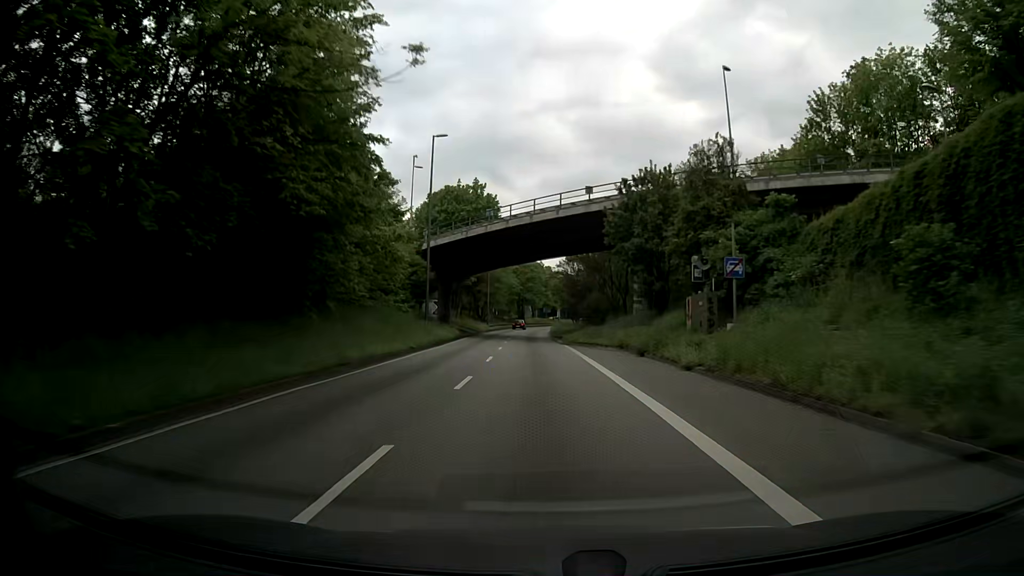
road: trunk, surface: asphalt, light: Day
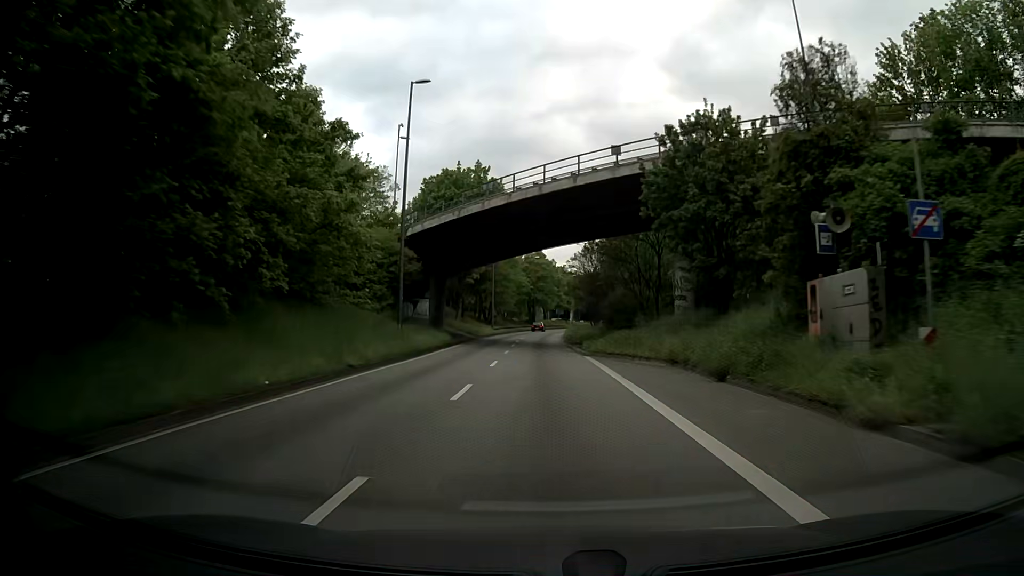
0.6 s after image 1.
(-0.1, +10.4) m; -1°
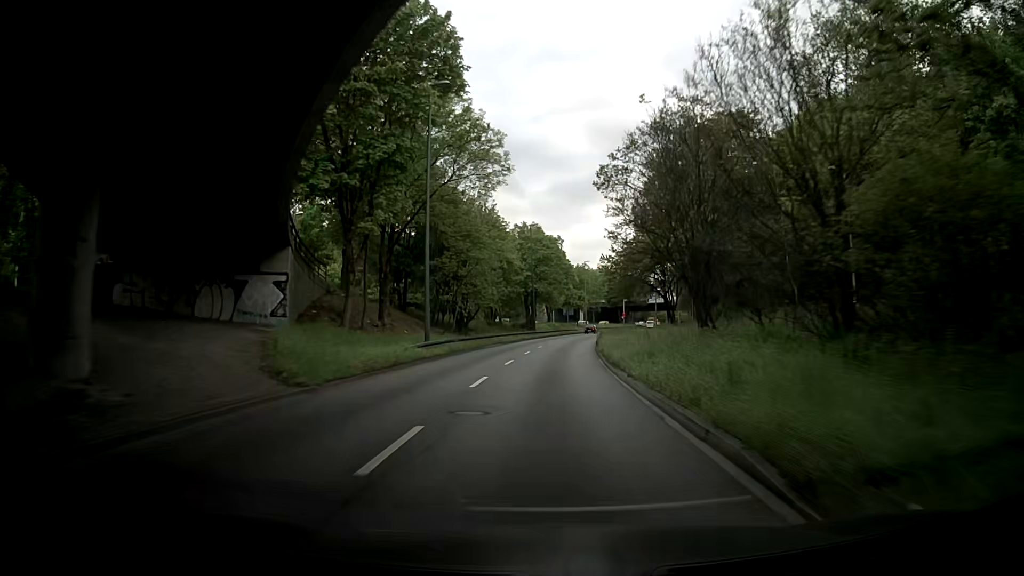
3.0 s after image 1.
(-0.6, +41.9) m; +1°
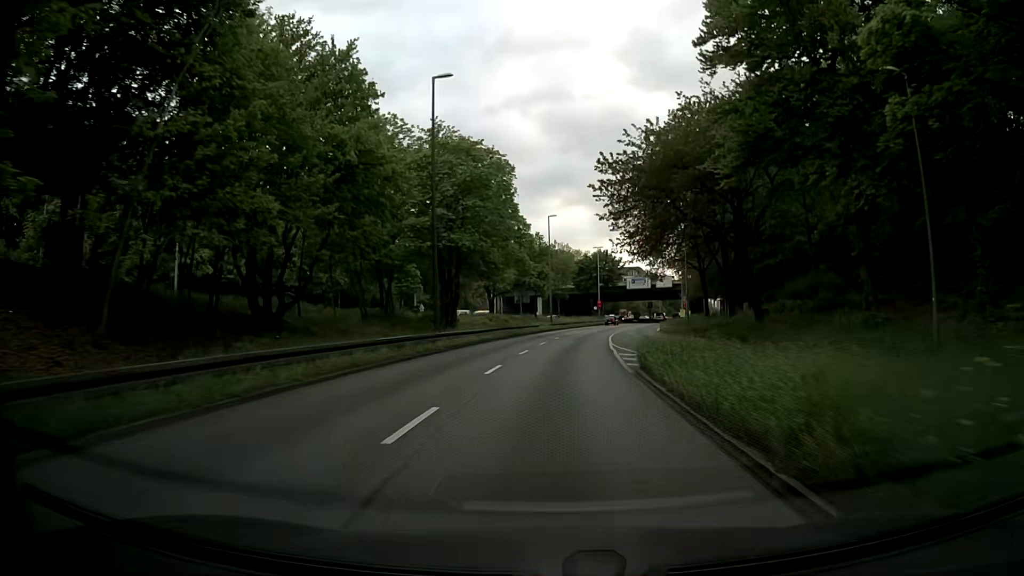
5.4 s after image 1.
(+0.7, +43.7) m; +3°
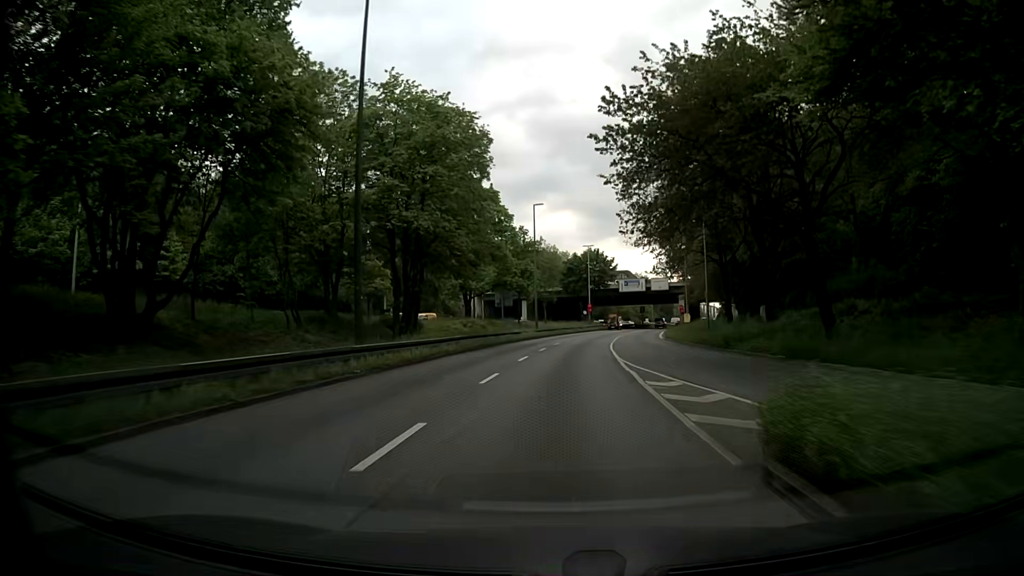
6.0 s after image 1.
(+0.1, +10.2) m; +1°
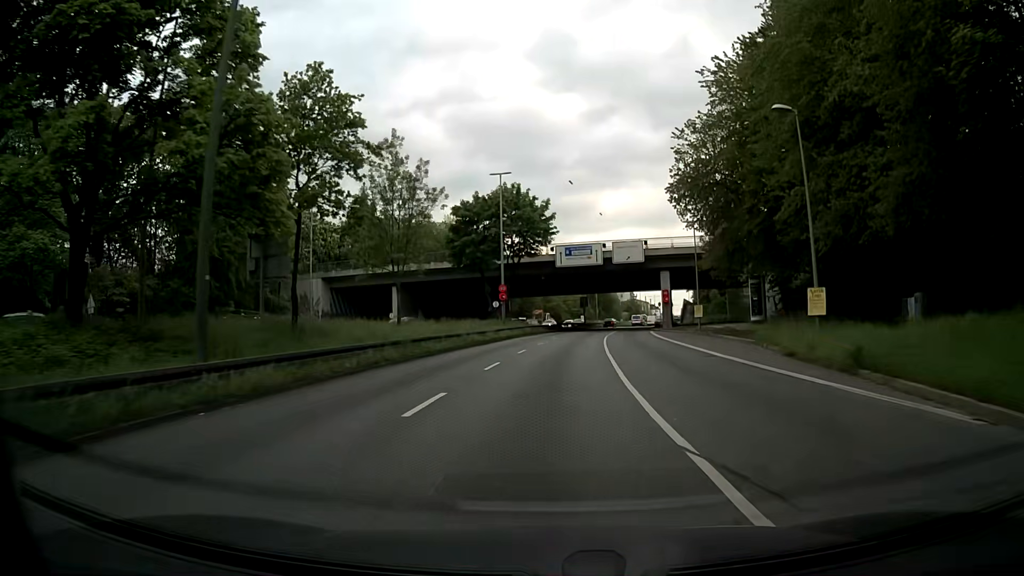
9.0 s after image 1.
(+3.5, +50.4) m; +8°
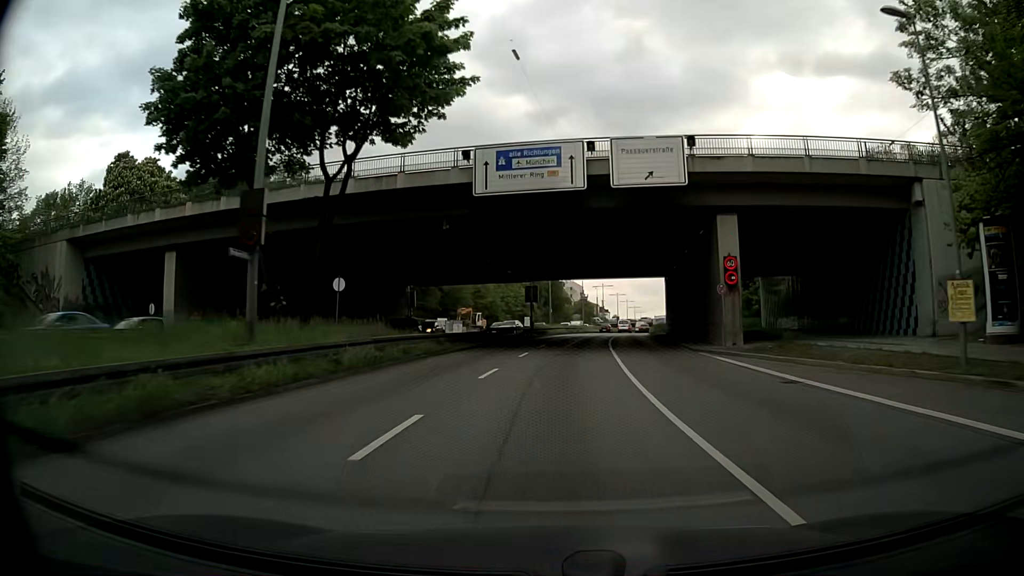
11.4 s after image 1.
(+1.1, +38.9) m; +4°
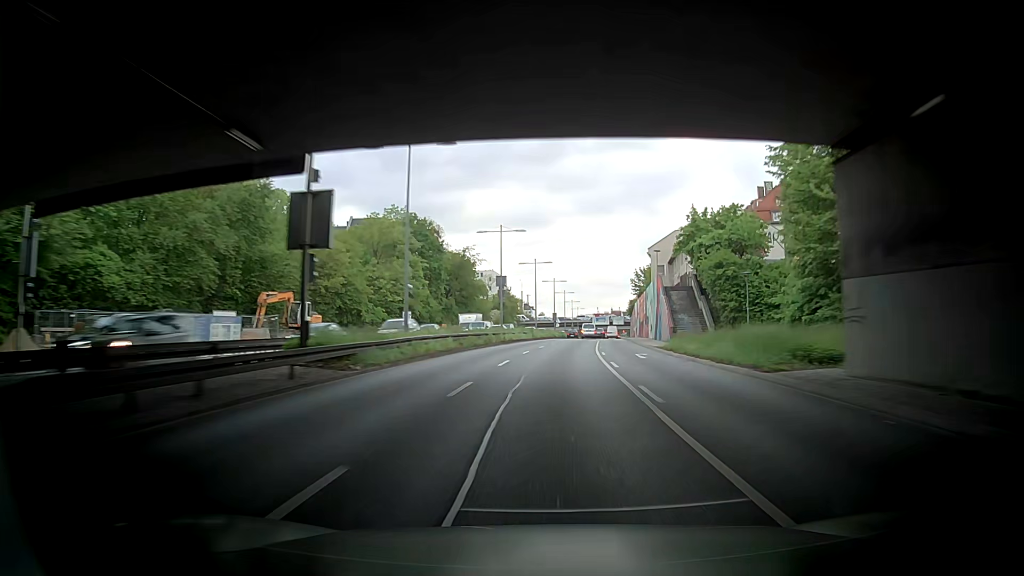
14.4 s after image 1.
(+2.1, +48.4) m; +3°
(0, +10) (0, +20) (+1, +30) (+3, +40) (+4, +50) (+5, +60) (+6, +70) (+8, +80) (+9, +89) (+11, +99) m
